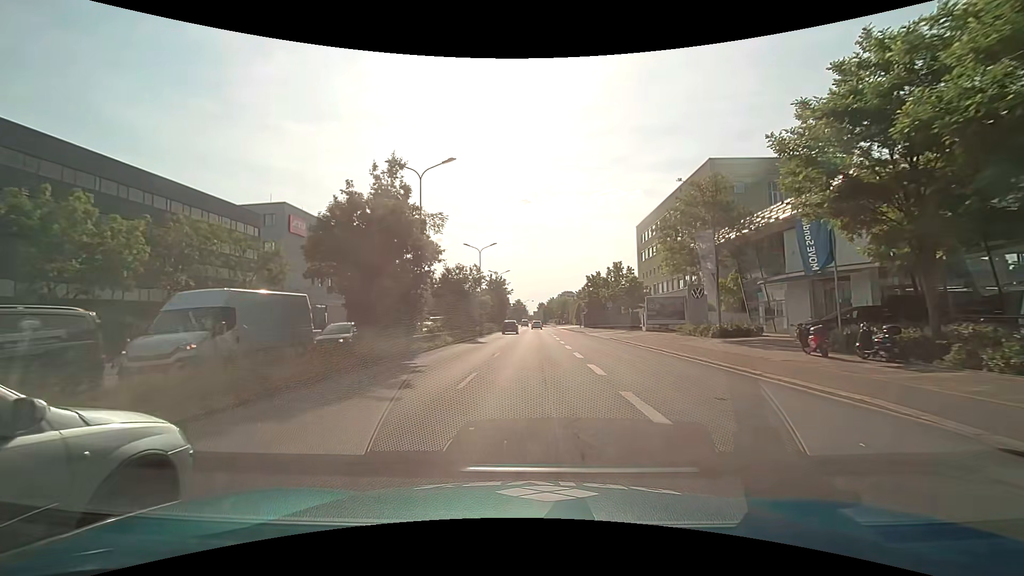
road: primary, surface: asphalt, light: Day
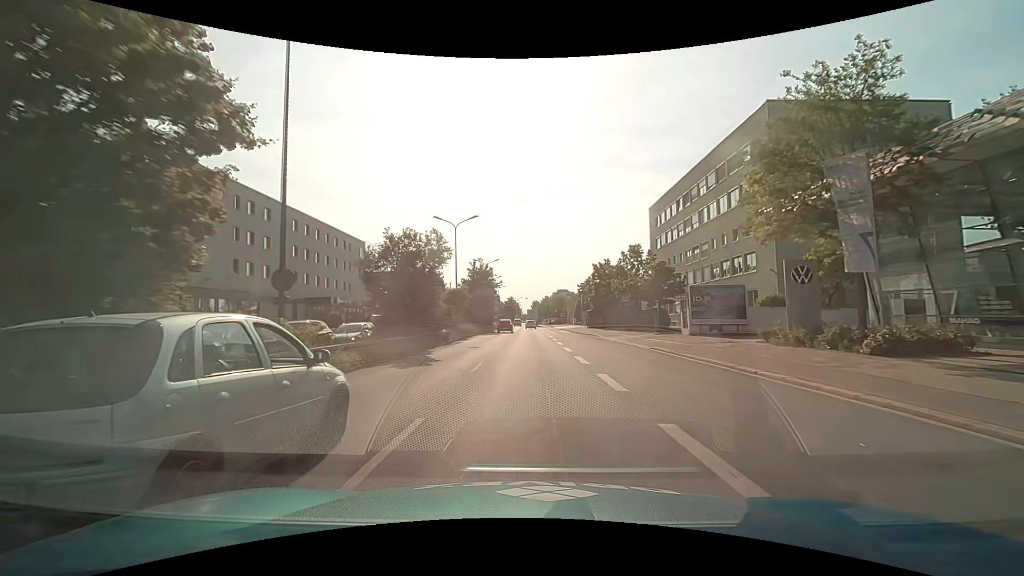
(+0.1, +15.2) m; +1°
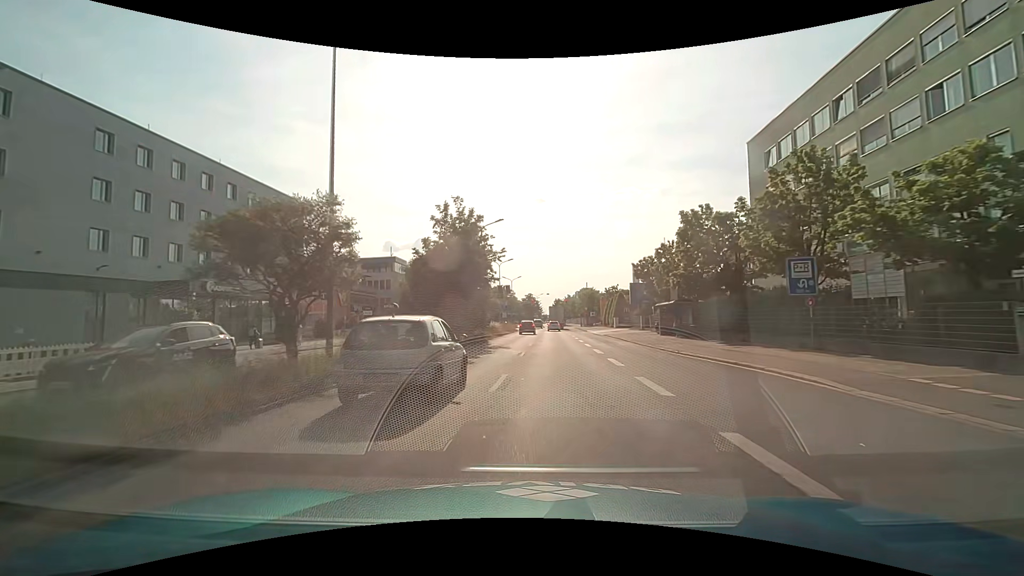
(-0.4, +30.4) m; -2°
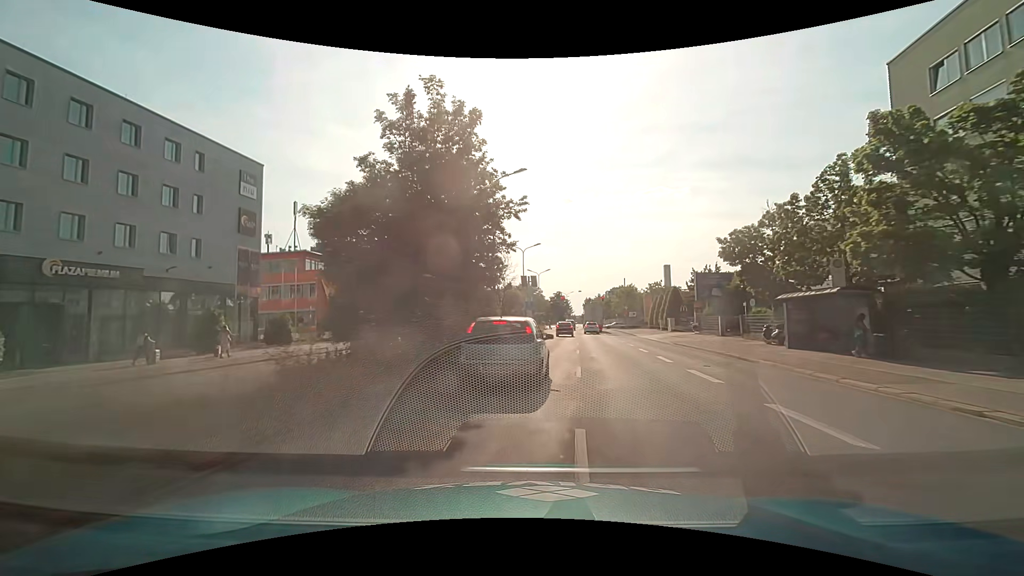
(-0.4, +15.2) m; -3°
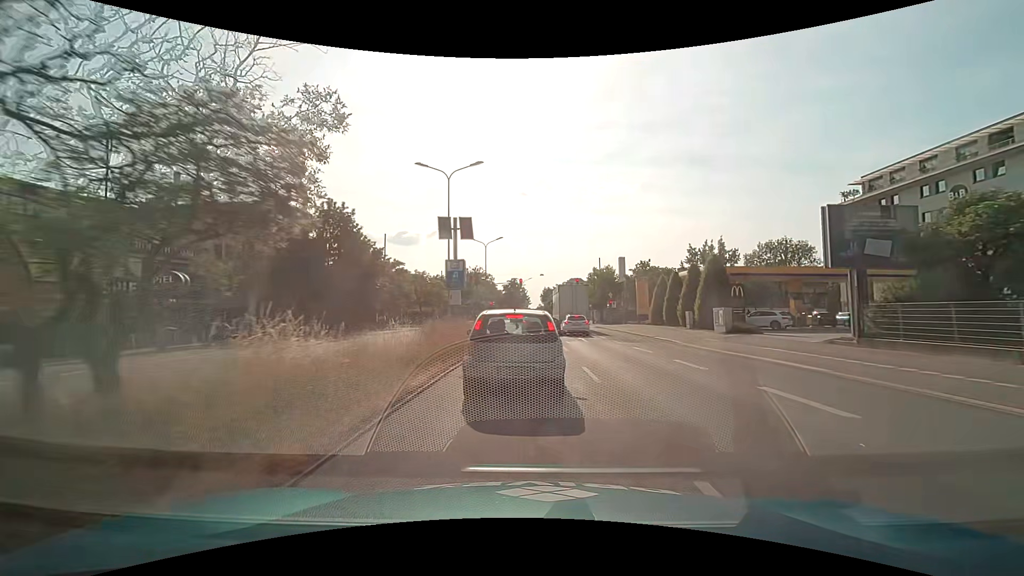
(+1.3, +28.7) m; +5°
(0, +10) (0, +20) (0, +30) (0, +40) (+1, +50) (+1, +60) (+1, +70) (+1, +80) (+1, +90) (+1, +100) m
